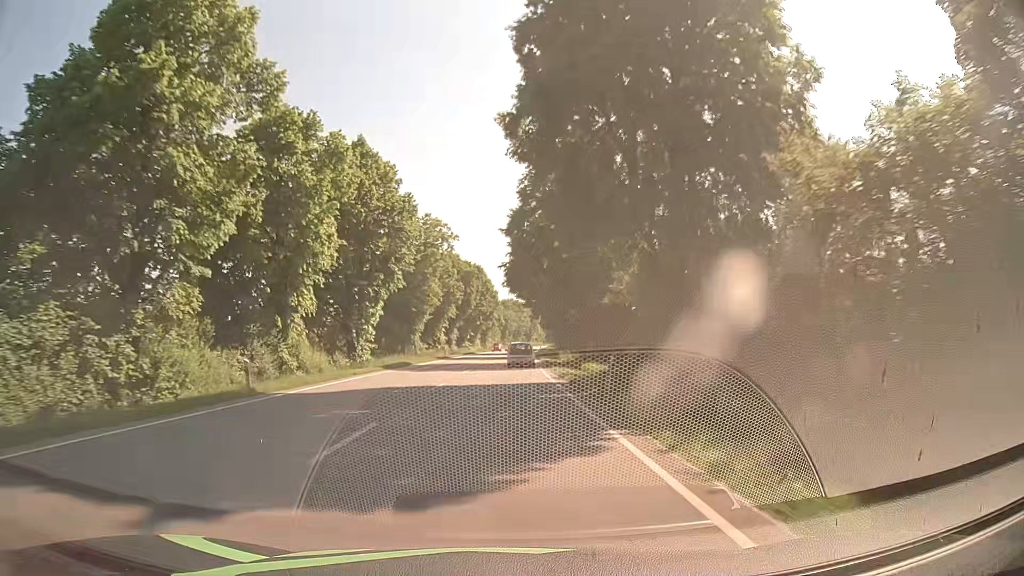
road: primary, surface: asphalt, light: Day
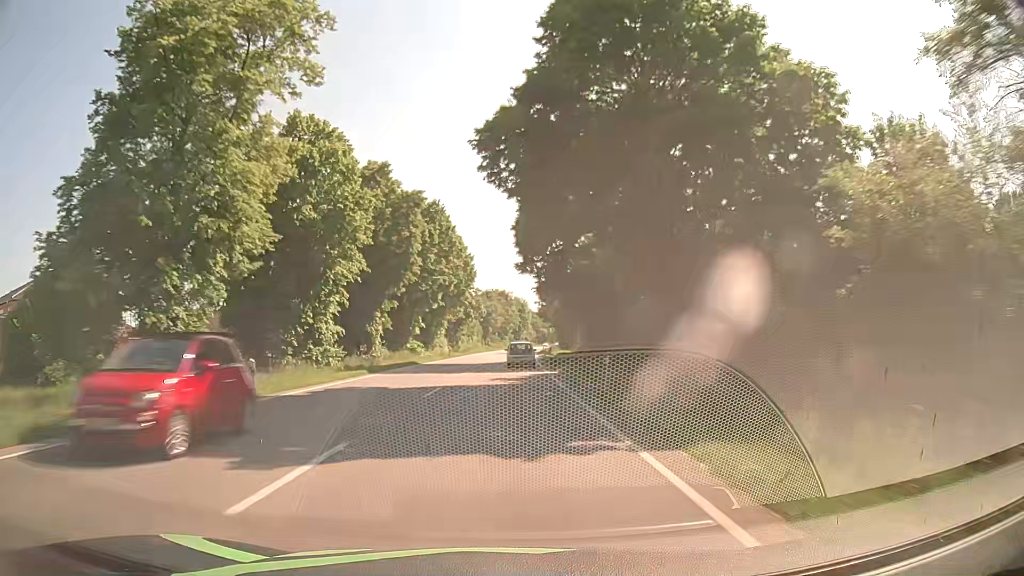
(+0.5, +49.7) m; +2°
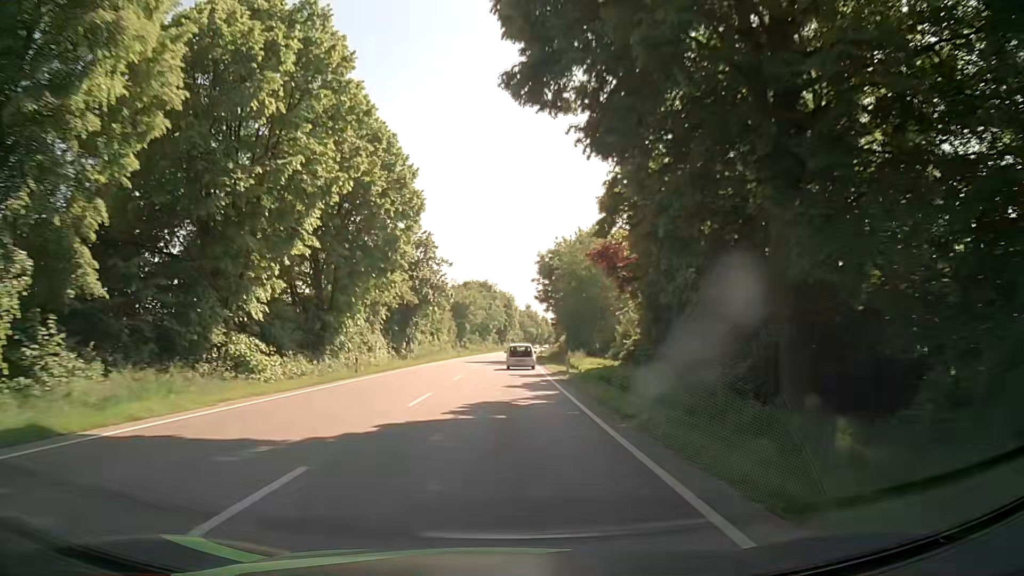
(+0.2, +37.4) m; +1°
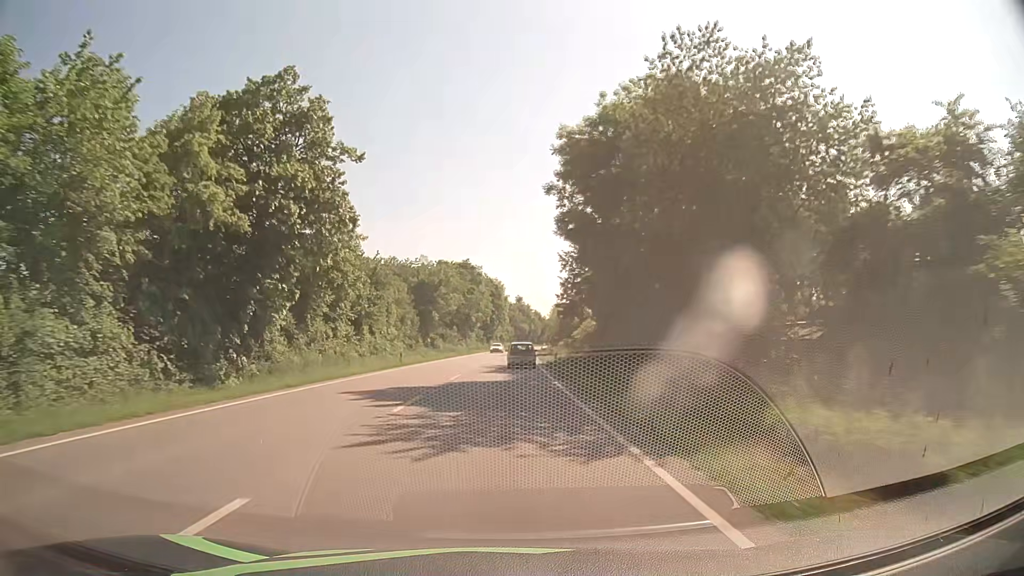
(+0.4, +37.4) m; +1°
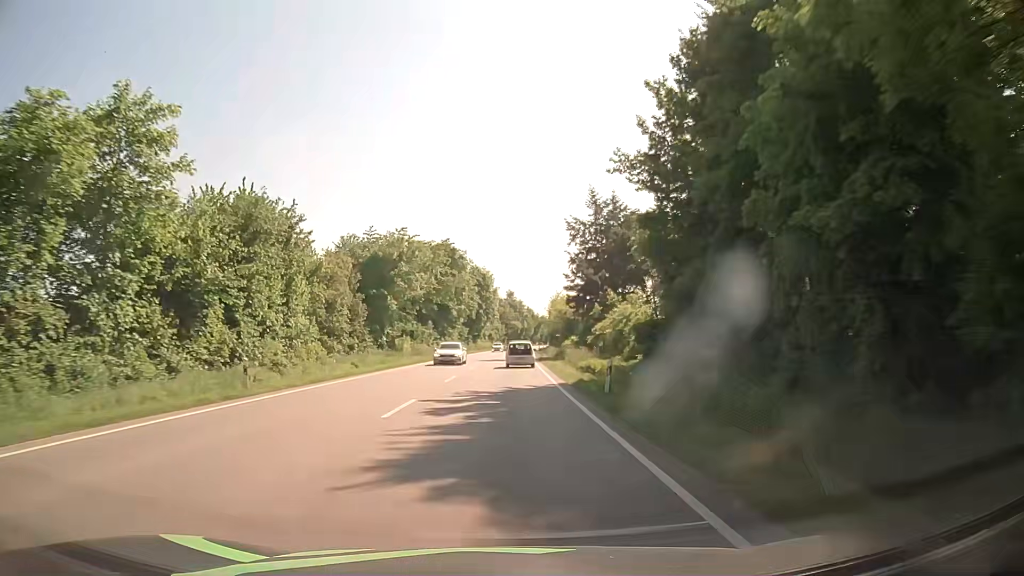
(+0.2, +24.9) m; +1°
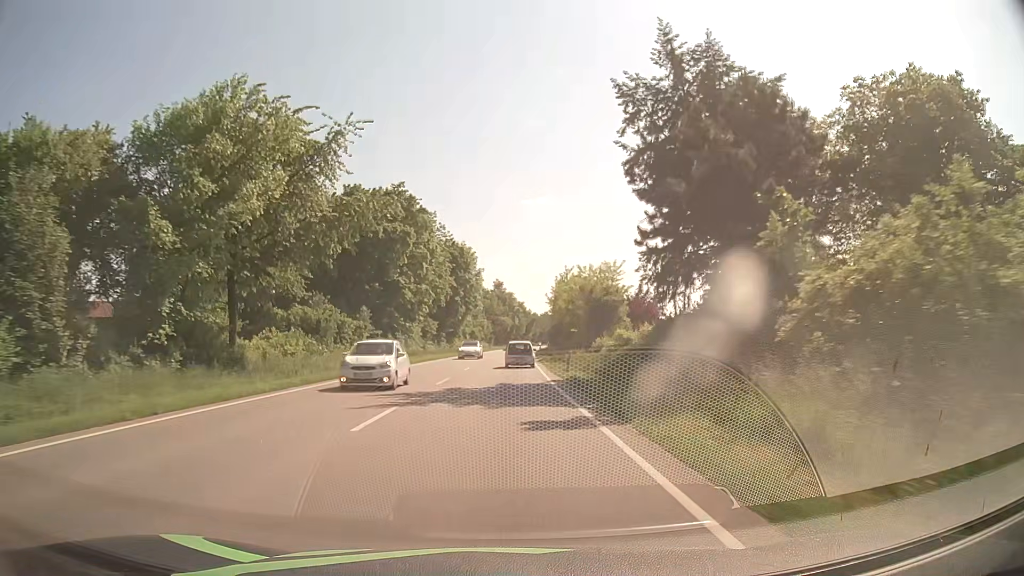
(+0.2, +37.3) m; +1°
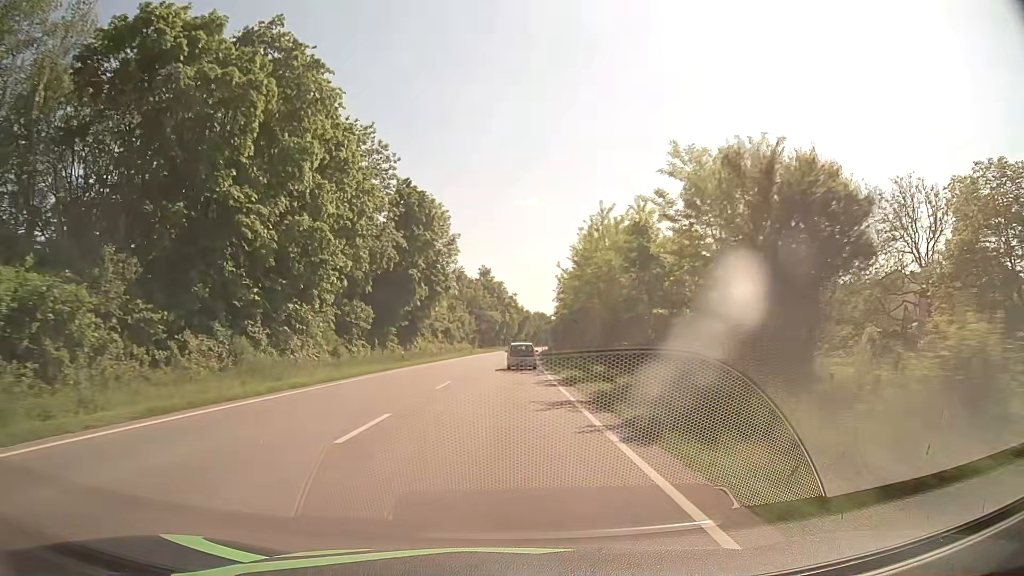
(+0.2, +37.2) m; 0°
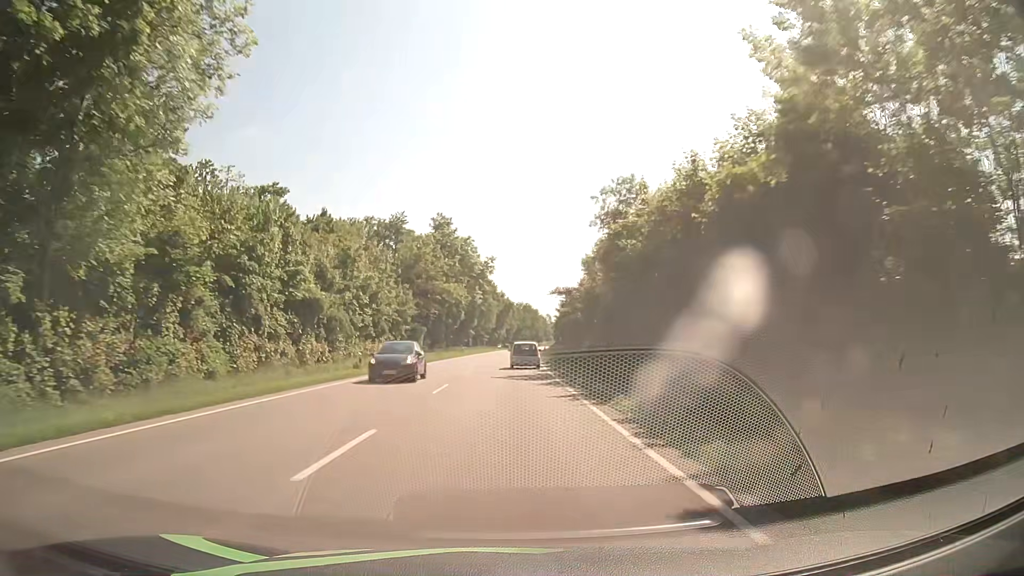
(+1.2, +61.7) m; +2°
(0, +10) (0, +20) (0, +30) (0, +40) (+1, +50) (+1, +60) (+1, +70) (+2, +80) (+2, +90) (+3, +100) m
